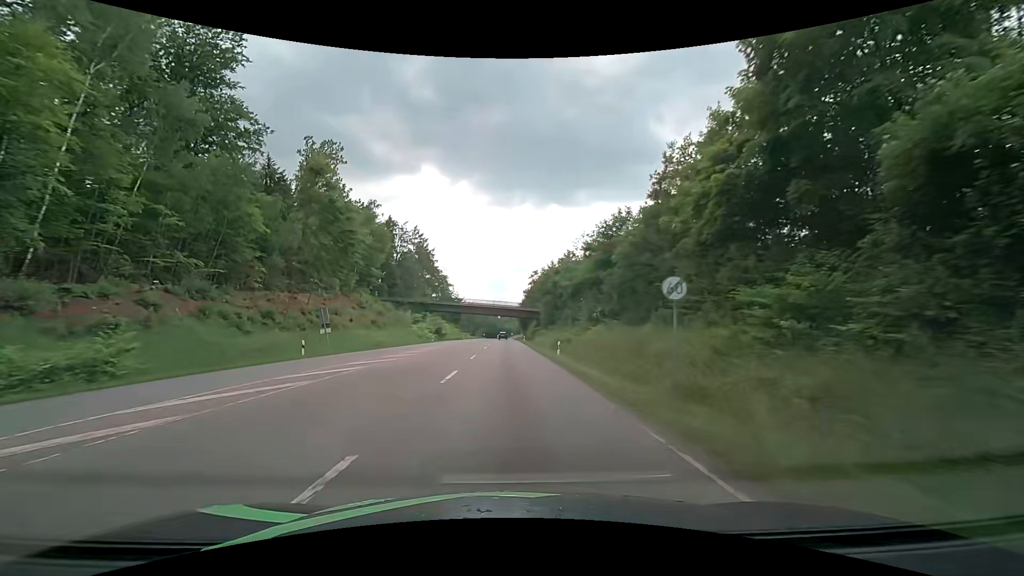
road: secondary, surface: asphalt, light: Day
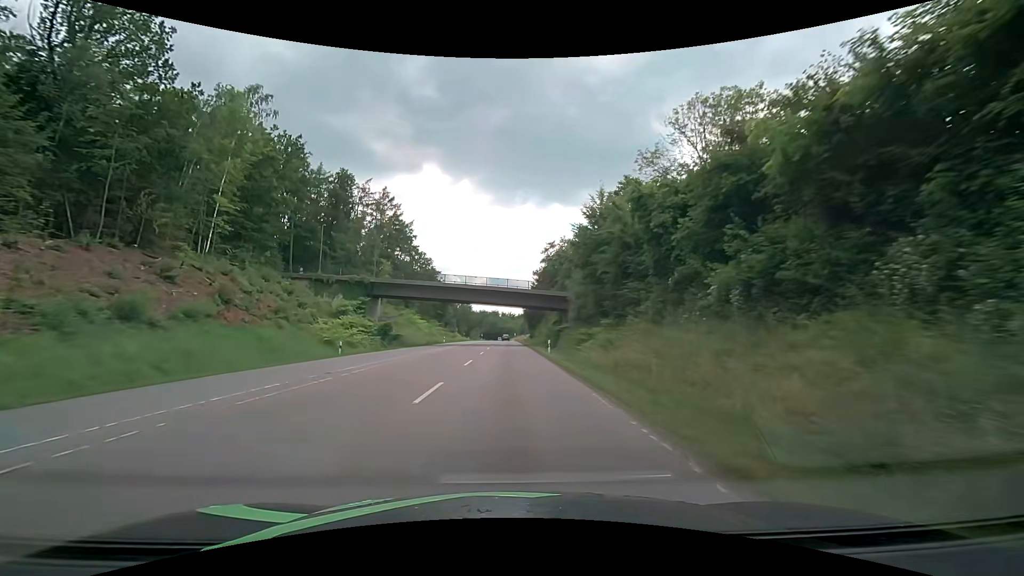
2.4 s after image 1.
(+0.2, +43.6) m; 0°
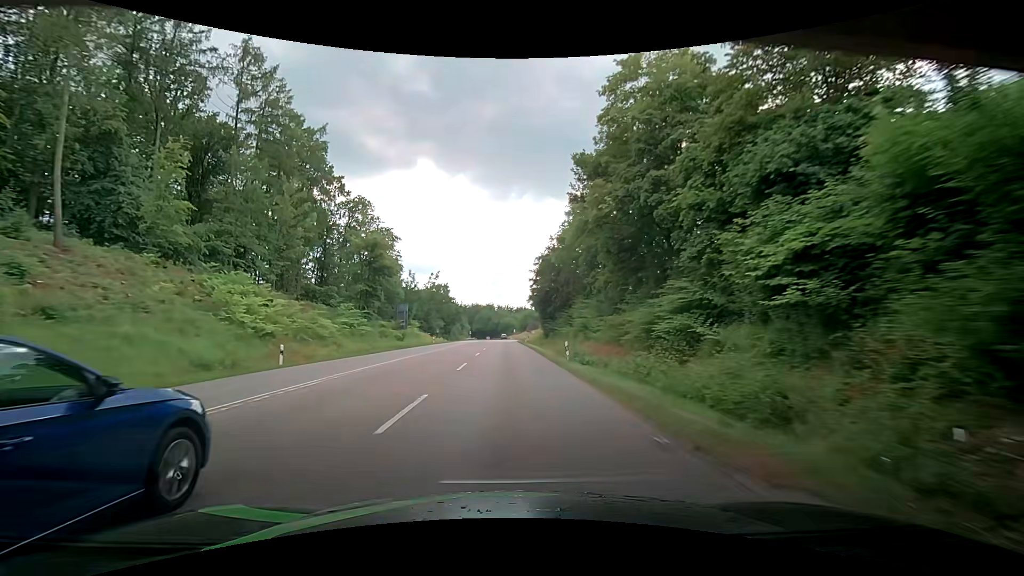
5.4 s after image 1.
(-0.1, +61.0) m; 0°
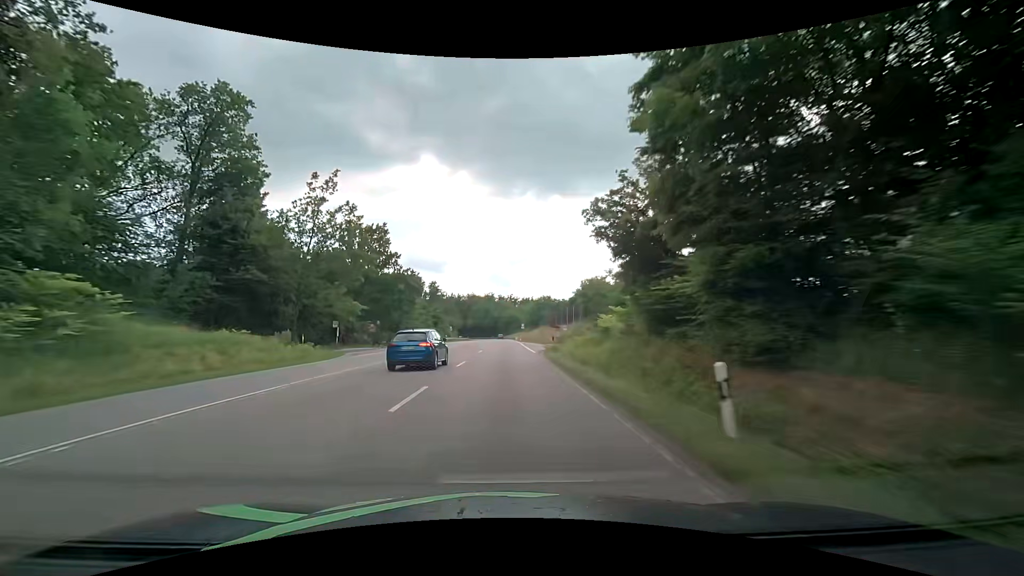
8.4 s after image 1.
(+0.2, +67.9) m; 0°
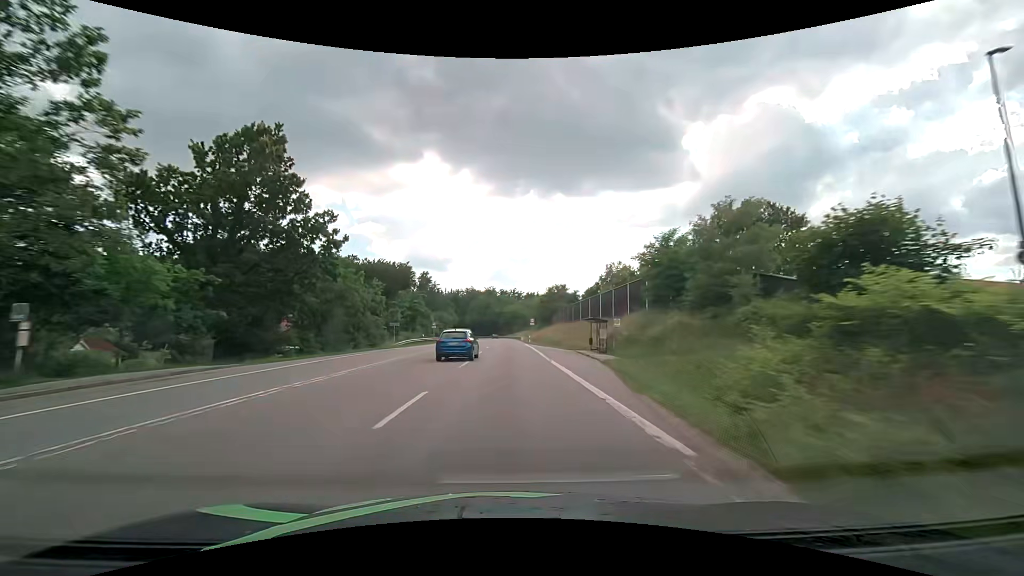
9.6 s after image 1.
(-0.1, +29.0) m; 0°
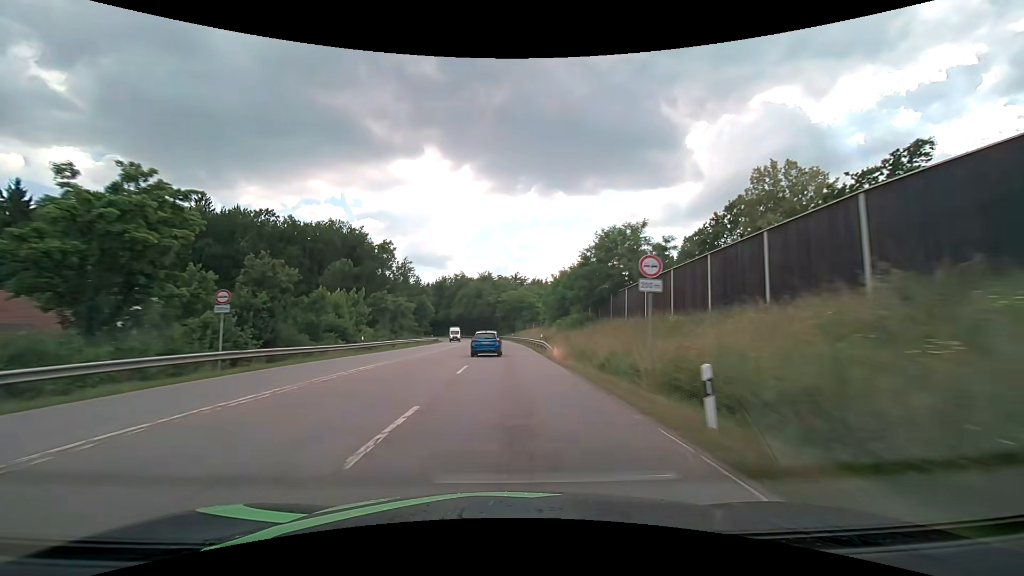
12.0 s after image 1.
(-0.1, +59.9) m; 0°
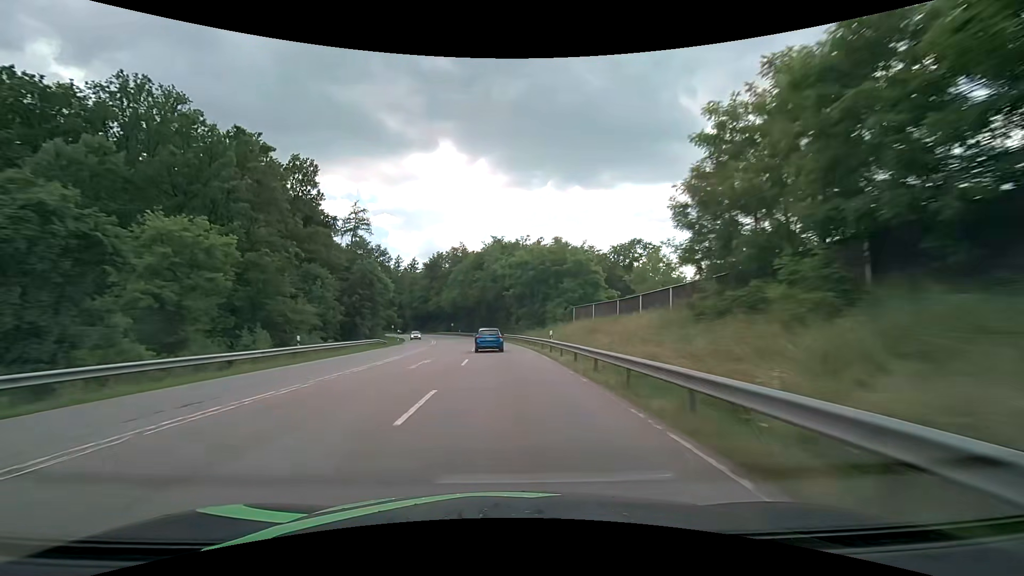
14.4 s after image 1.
(-0.3, +60.3) m; -2°
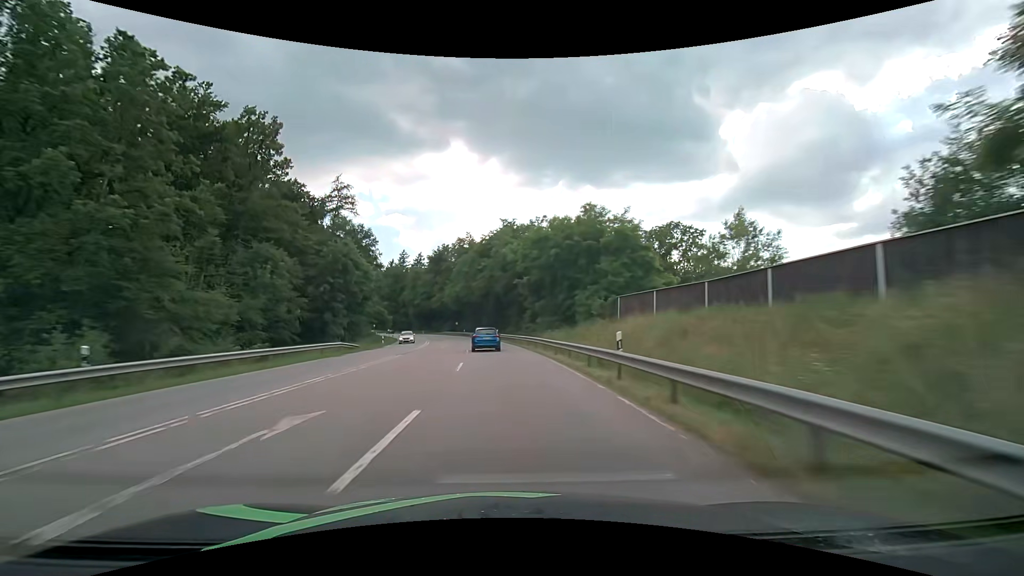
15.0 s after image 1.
(-0.2, +15.0) m; -1°
(0, +10) (0, +20) (-1, +30) (-2, +40) (-3, +50) (-4, +60) (-6, +70) (-8, +80) (-10, +89) (-12, +99) m
